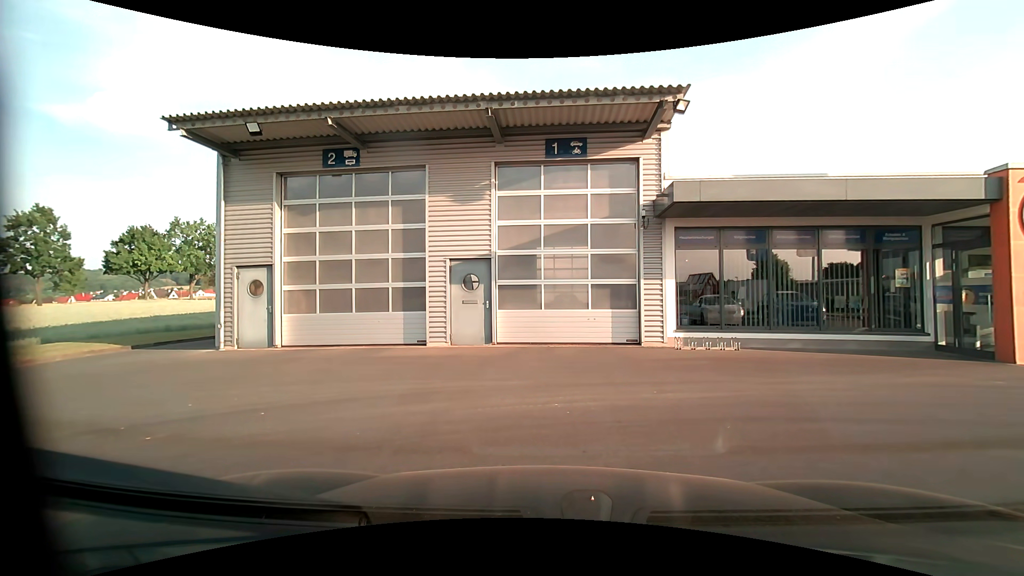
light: Day
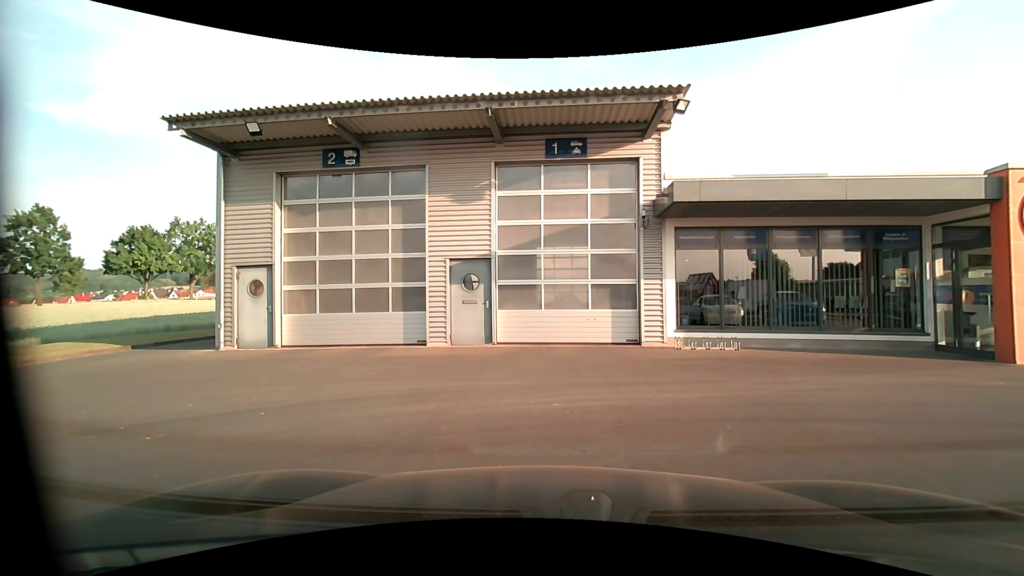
(0.0, 0.0) m; 0°
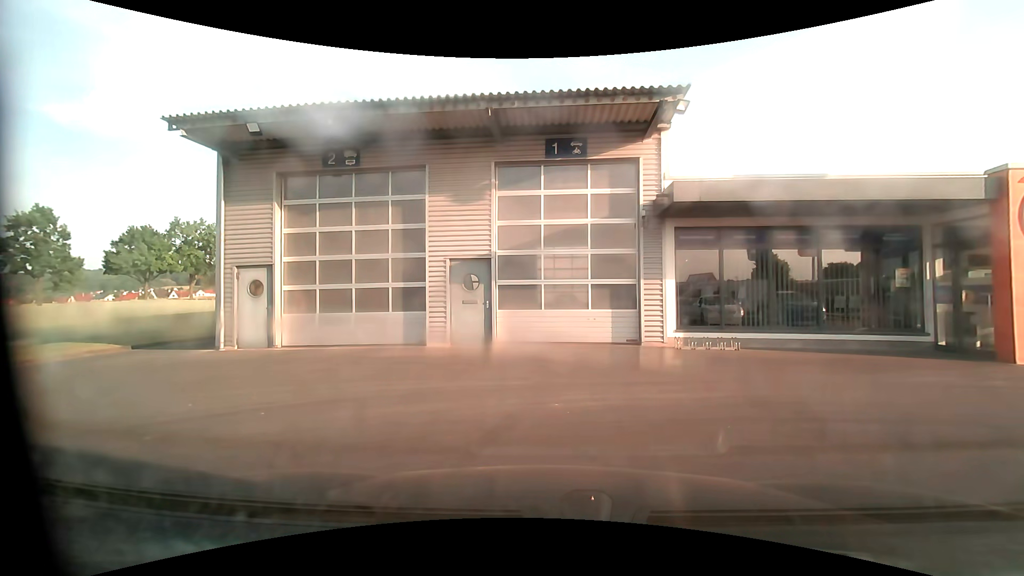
(0.0, 0.0) m; 0°
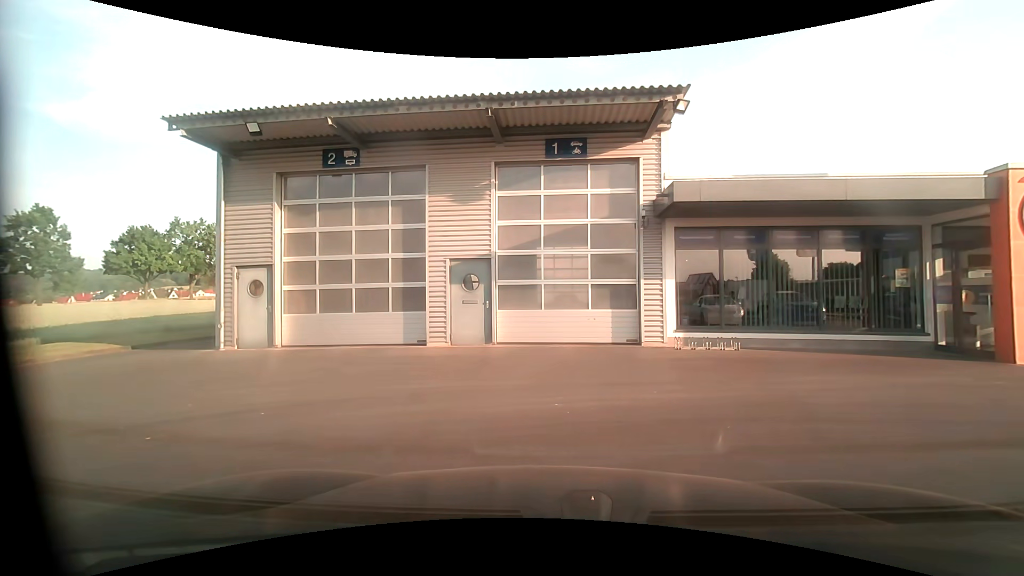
(0.0, 0.0) m; 0°
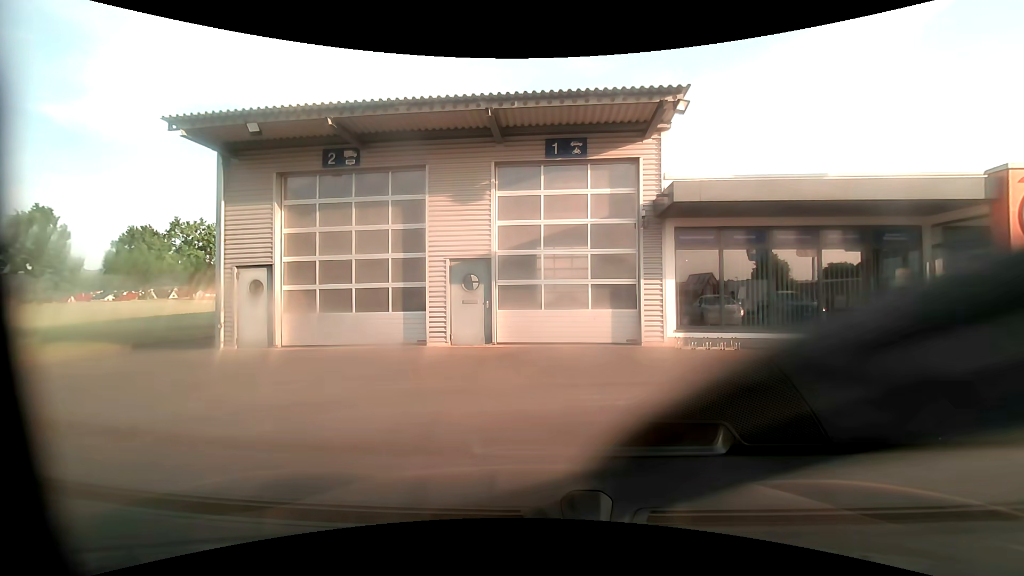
(0.0, 0.0) m; 0°
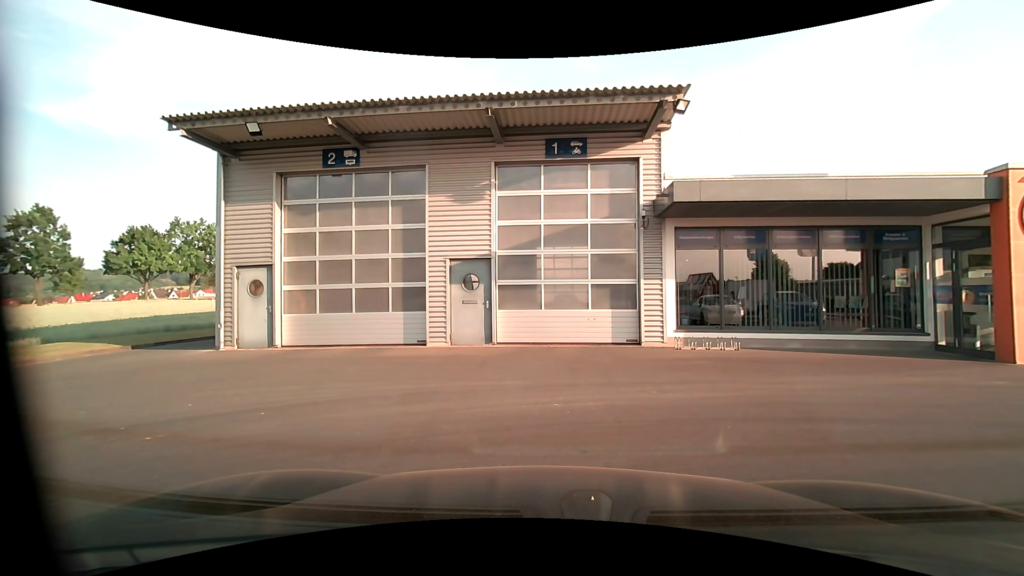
(0.0, 0.0) m; 0°
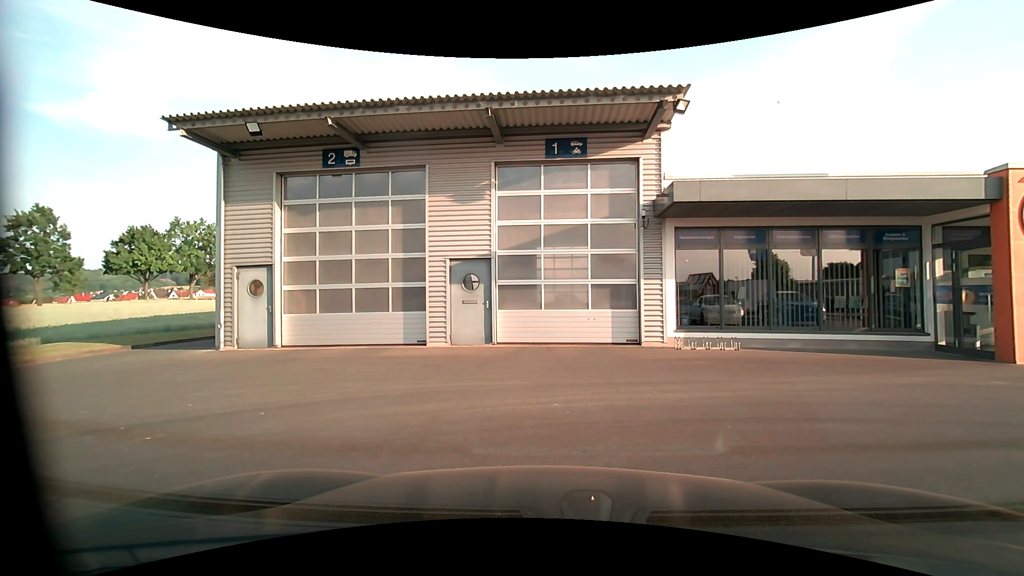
(0.0, 0.0) m; 0°
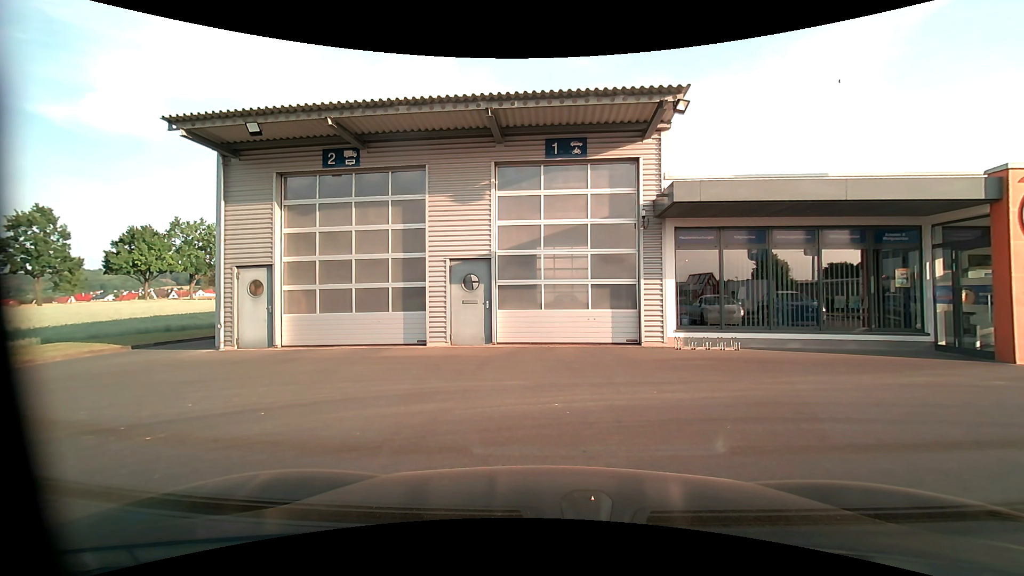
(0.0, 0.0) m; 0°
